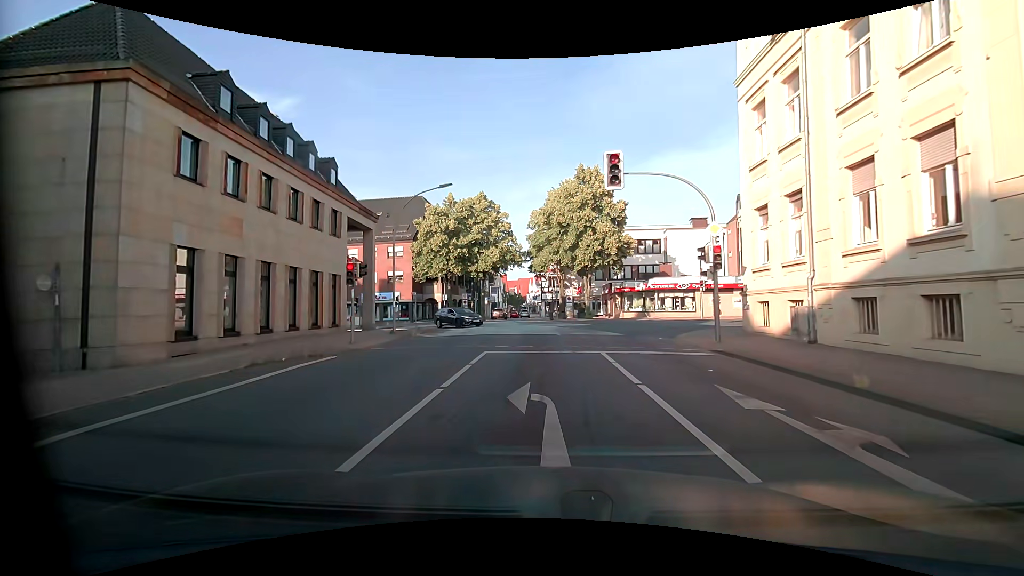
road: tertiary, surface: asphalt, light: Day
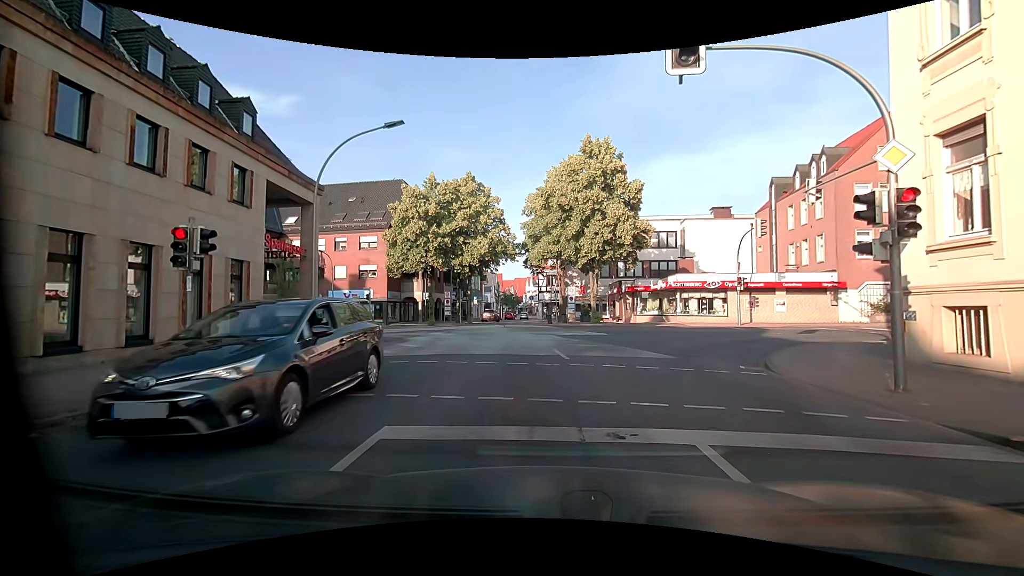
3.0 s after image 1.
(-0.1, +8.0) m; -1°
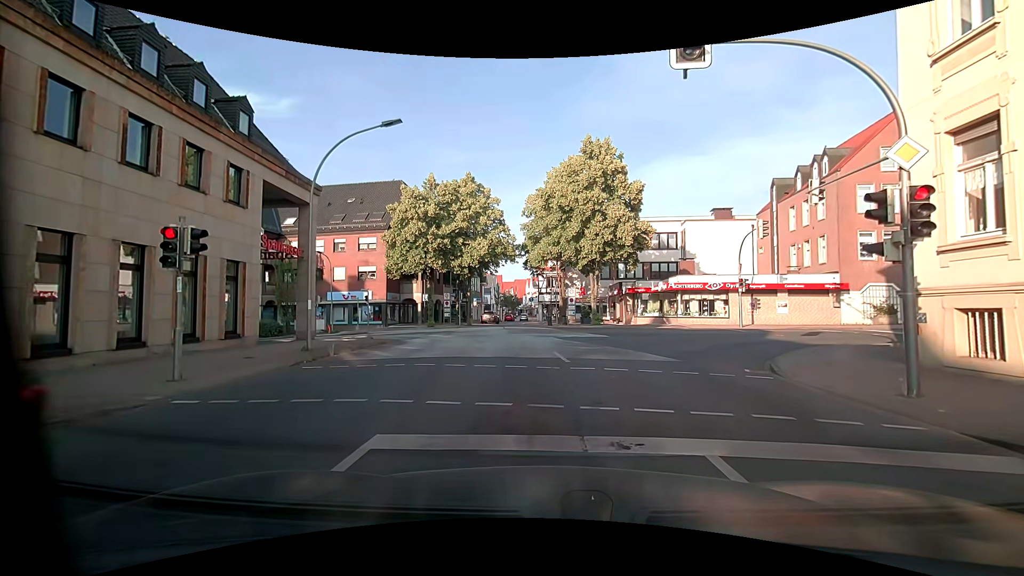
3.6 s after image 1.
(0.0, +0.3) m; 0°
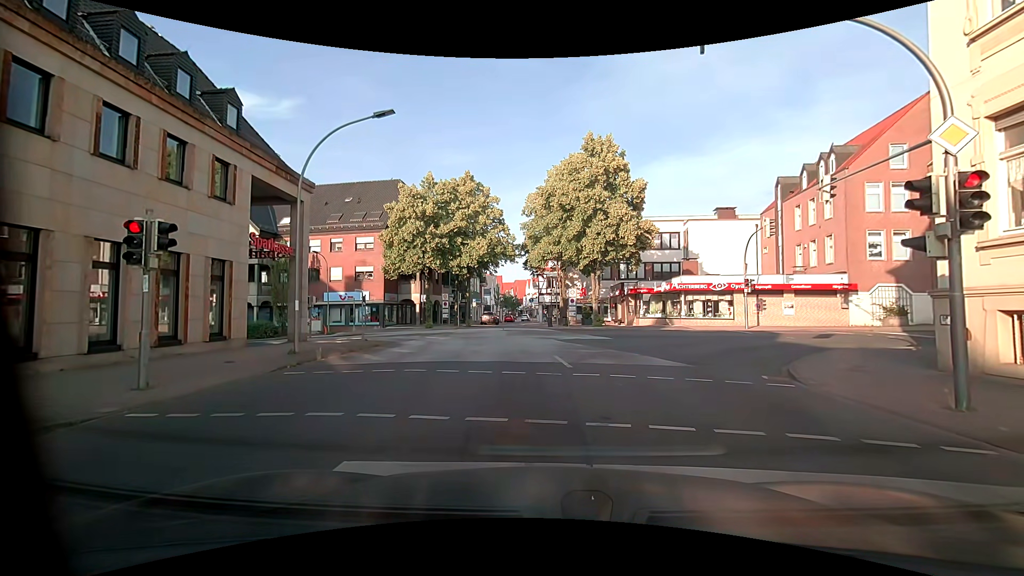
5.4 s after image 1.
(0.0, +0.9) m; 0°
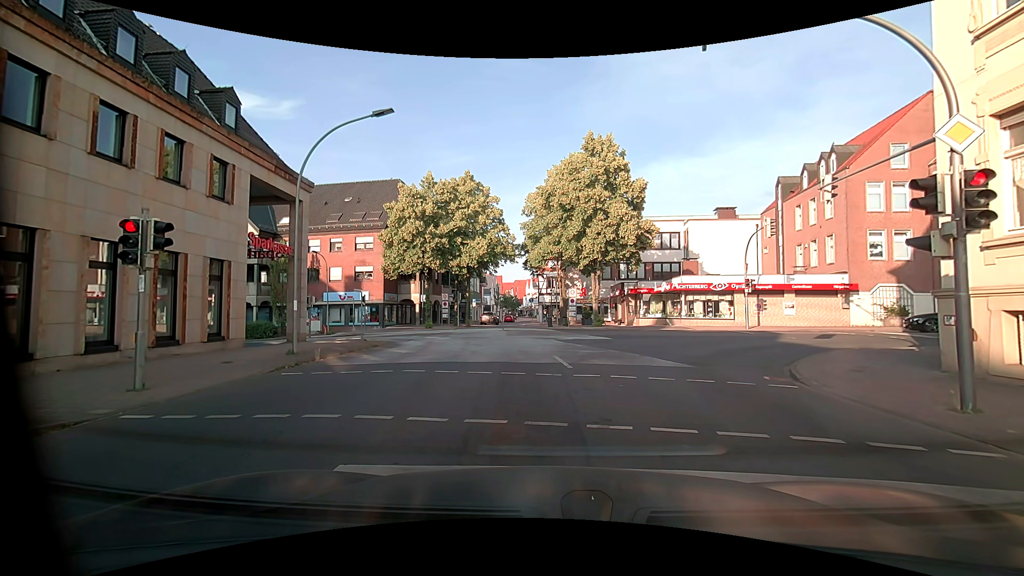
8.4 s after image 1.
(0.0, +0.2) m; 0°
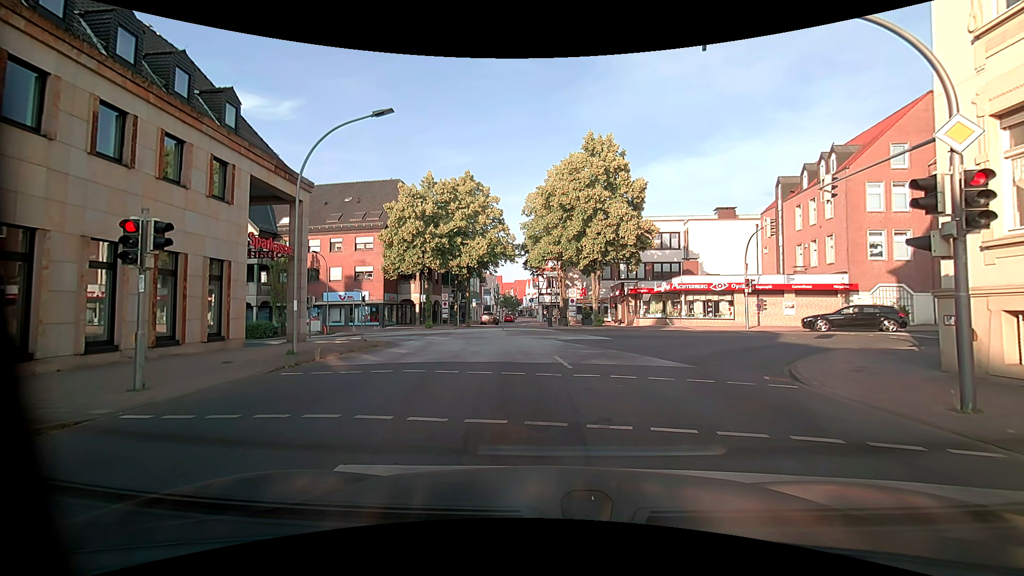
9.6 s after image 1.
(0.0, 0.0) m; 0°
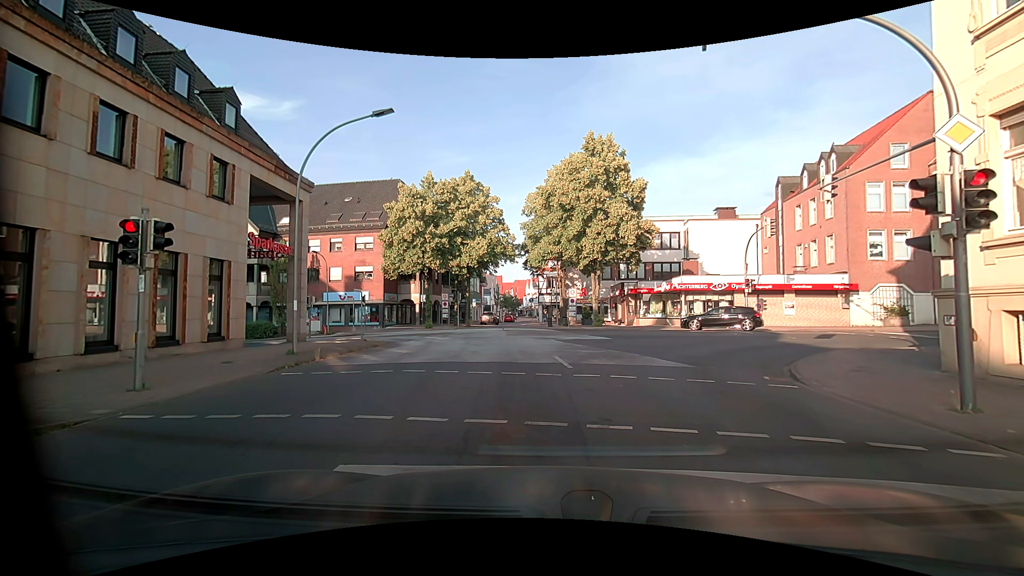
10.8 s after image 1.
(0.0, 0.0) m; 0°
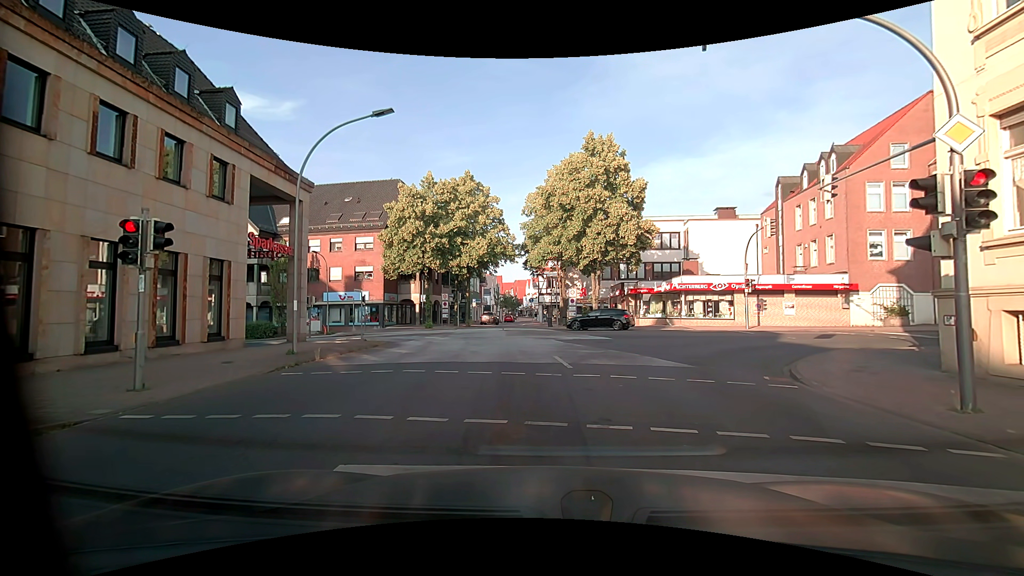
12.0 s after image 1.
(0.0, 0.0) m; 0°
(0, +10) (-1, +20) (-3, +30) (-7, +39) (-15, +43) (-25, +45) (-35, +47) (-45, +48) (-55, +49) (-65, +49) m
